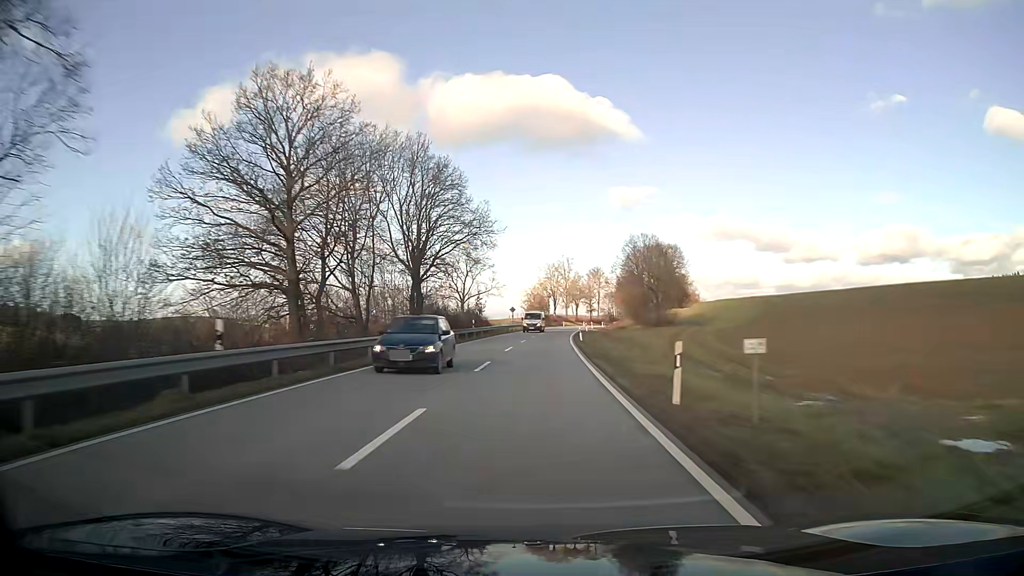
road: secondary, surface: asphalt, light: Day
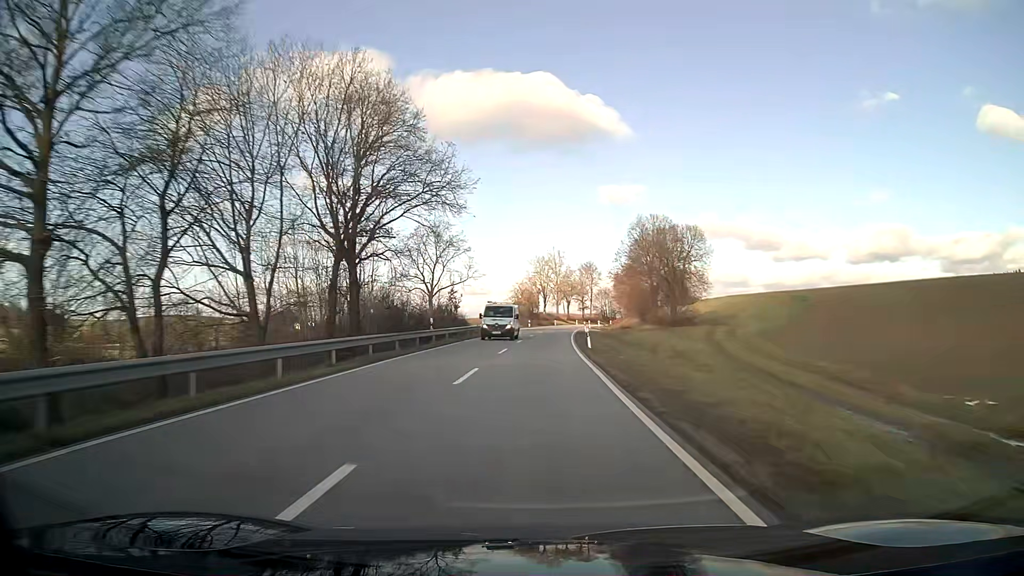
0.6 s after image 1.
(+0.1, +15.8) m; +1°
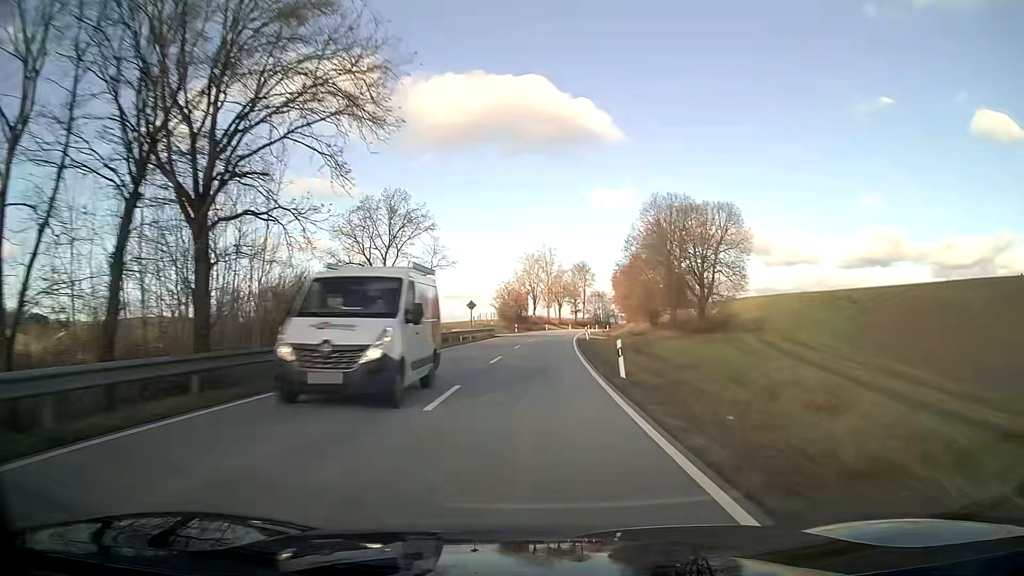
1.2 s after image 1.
(+0.1, +15.8) m; +1°
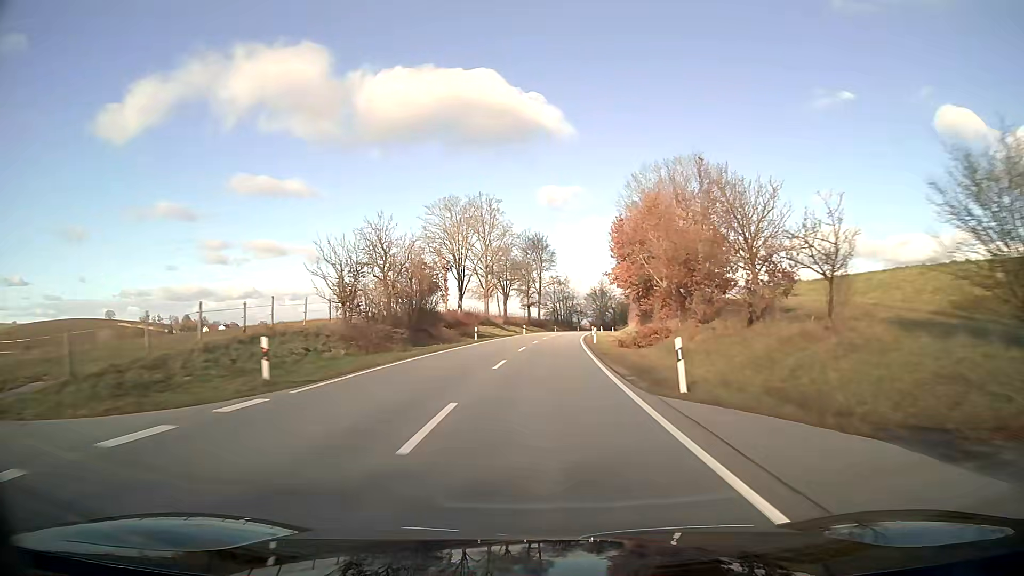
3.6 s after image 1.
(+2.5, +63.2) m; +5°
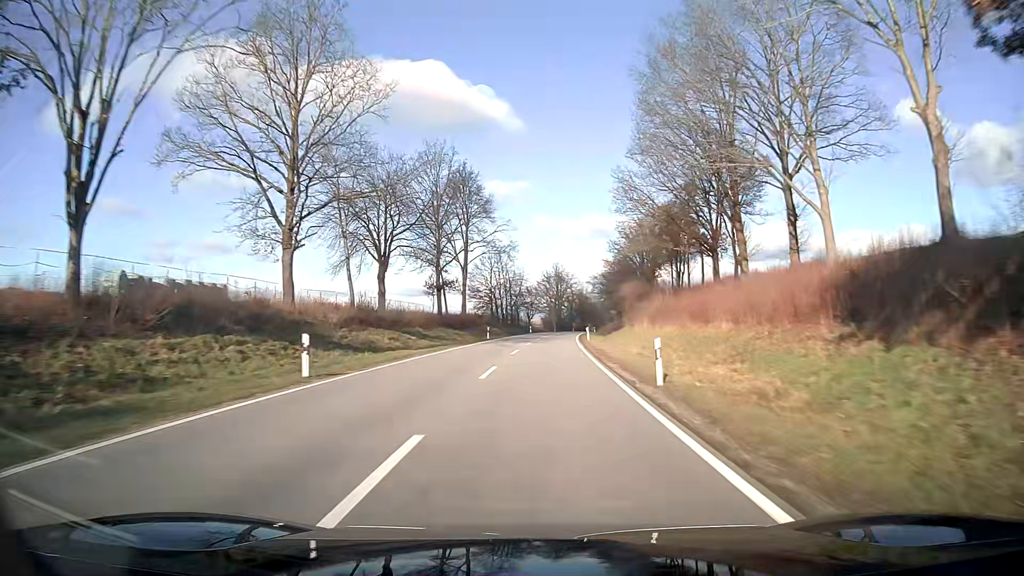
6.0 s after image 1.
(+2.7, +63.1) m; +5°
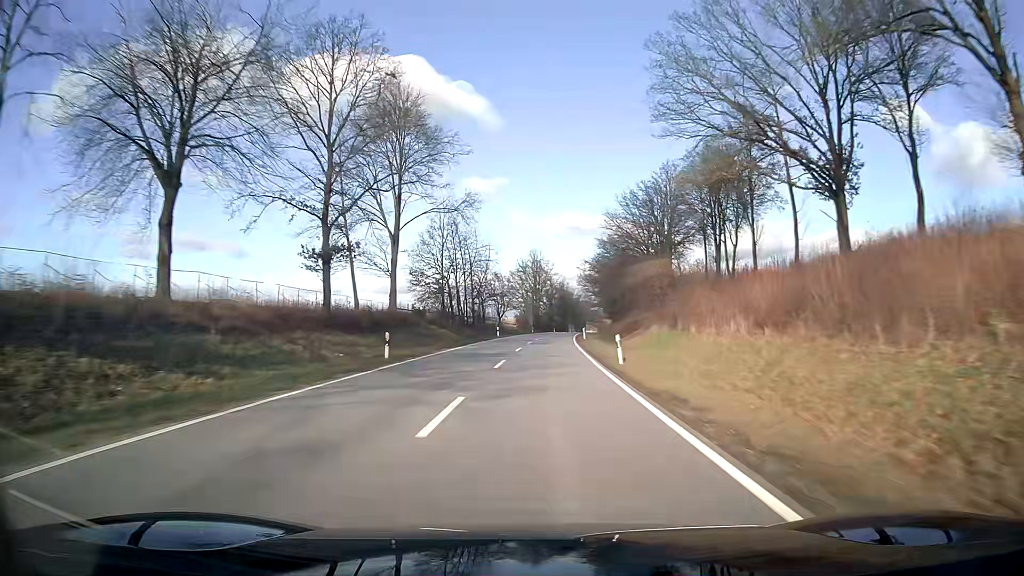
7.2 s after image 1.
(+0.6, +31.7) m; +2°
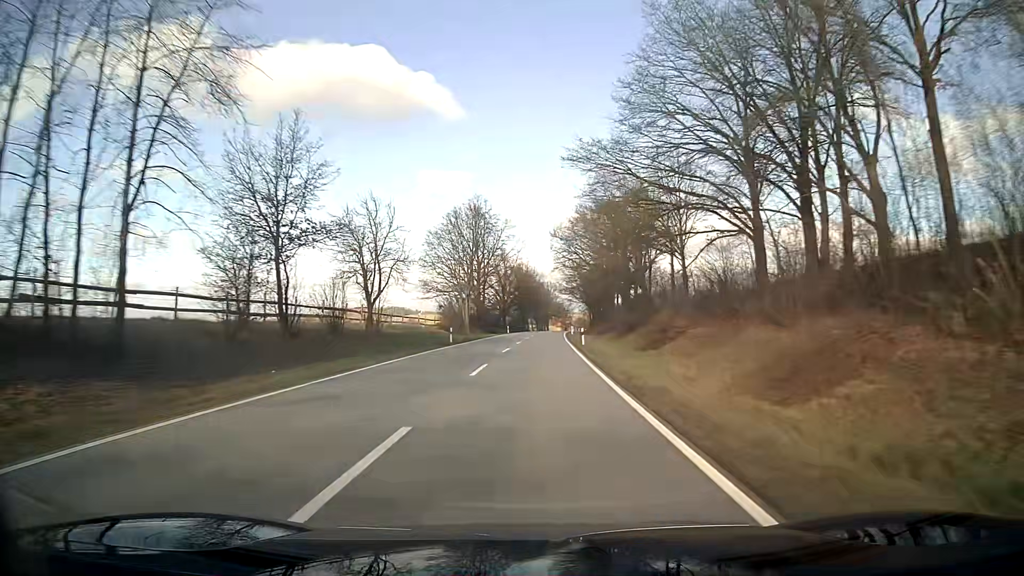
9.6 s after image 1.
(+2.1, +63.5) m; +3°
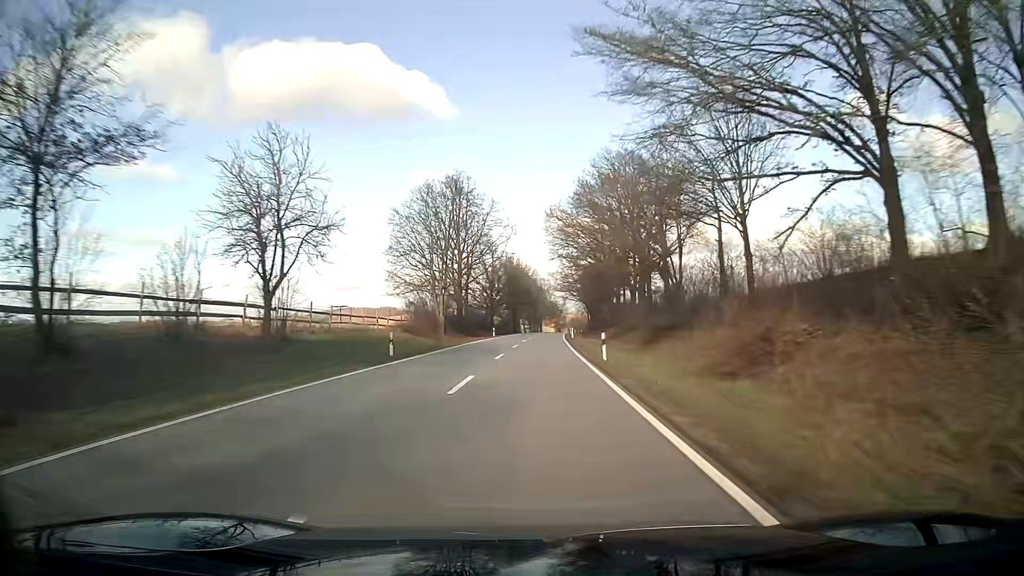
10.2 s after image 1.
(+0.1, +15.9) m; +1°
